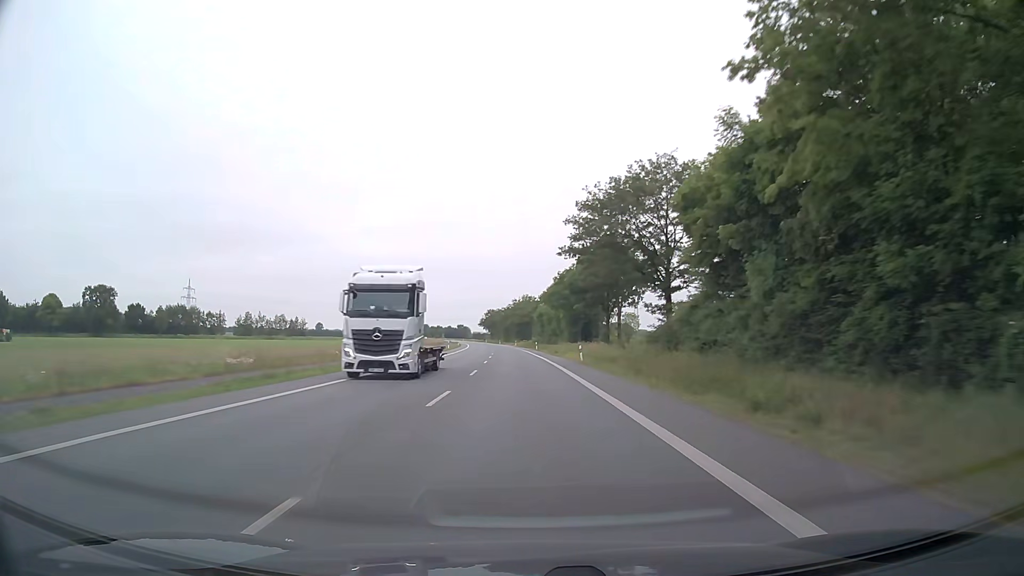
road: primary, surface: asphalt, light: Day
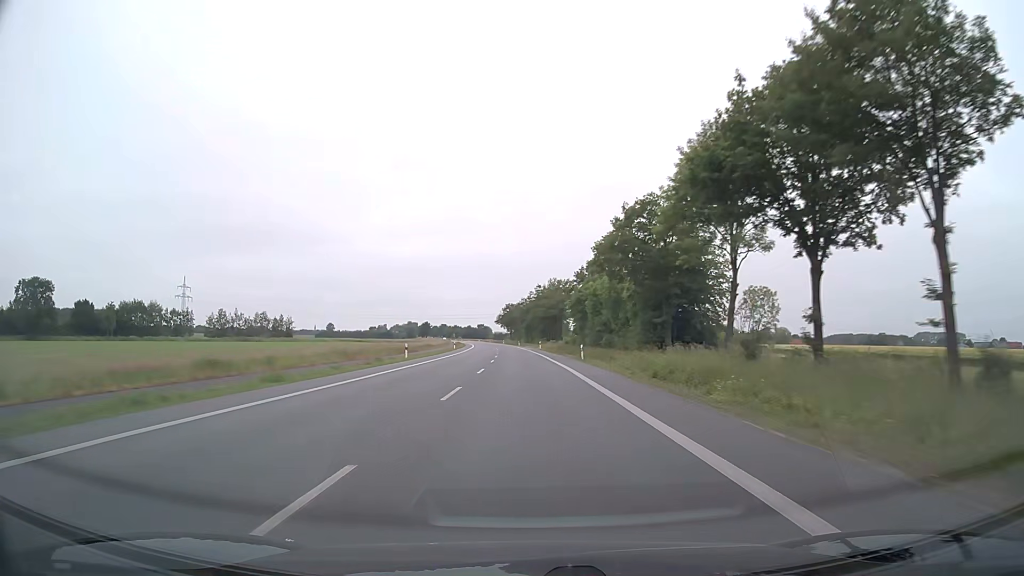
(-0.7, +47.4) m; -2°
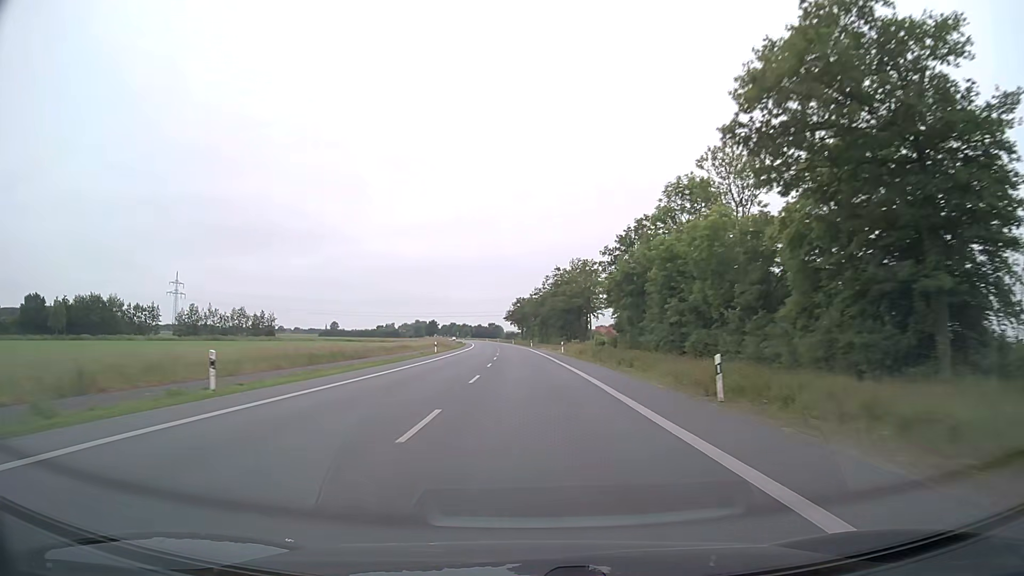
(-0.3, +31.6) m; -1°
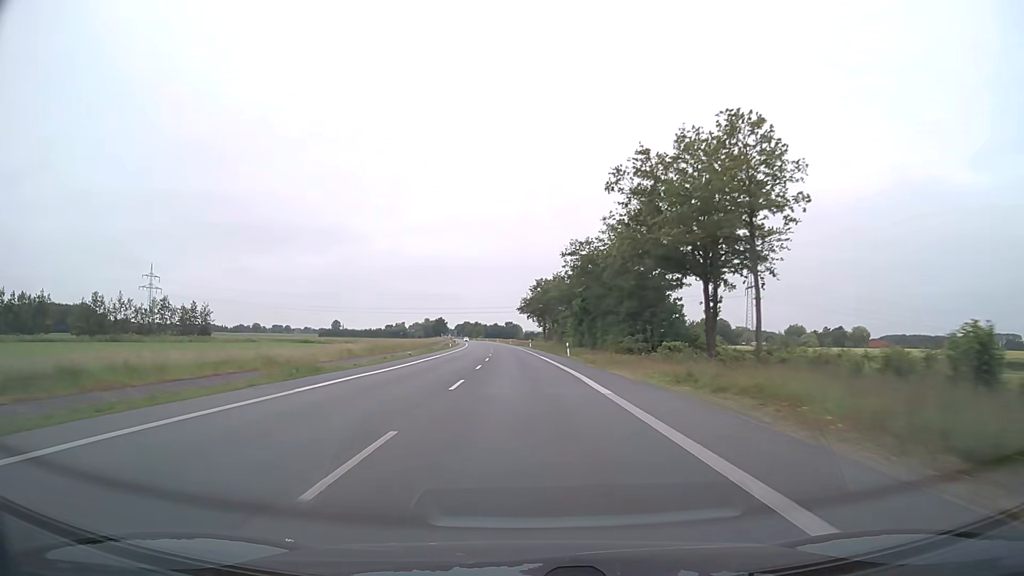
(-0.8, +63.1) m; -2°
(0, +10) (0, +20) (0, +30) (-1, +40) (-1, +50) (-1, +60) (-2, +70) (-2, +80) (-3, +90) (-3, +100) m
